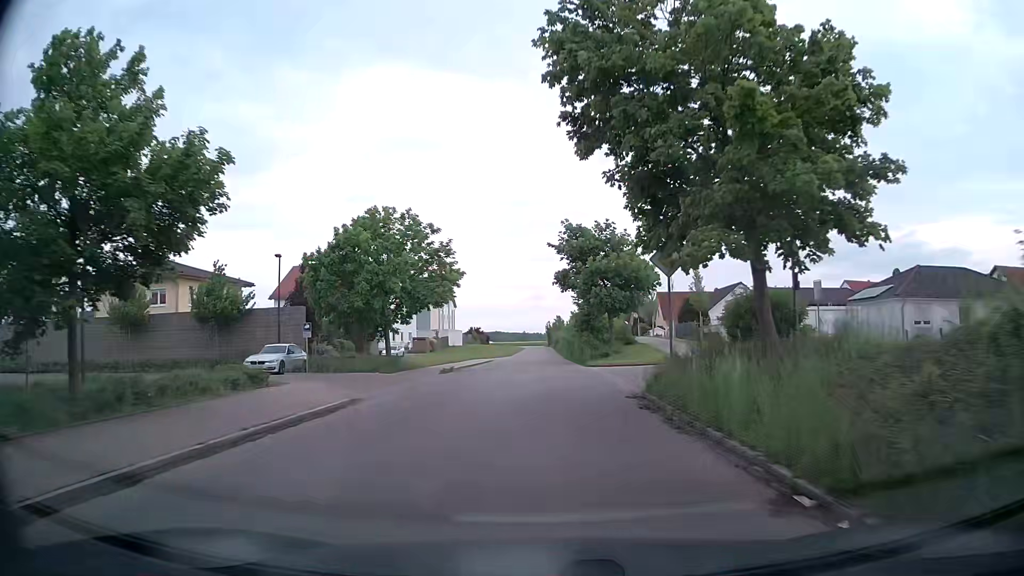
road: residential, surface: asphalt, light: Day
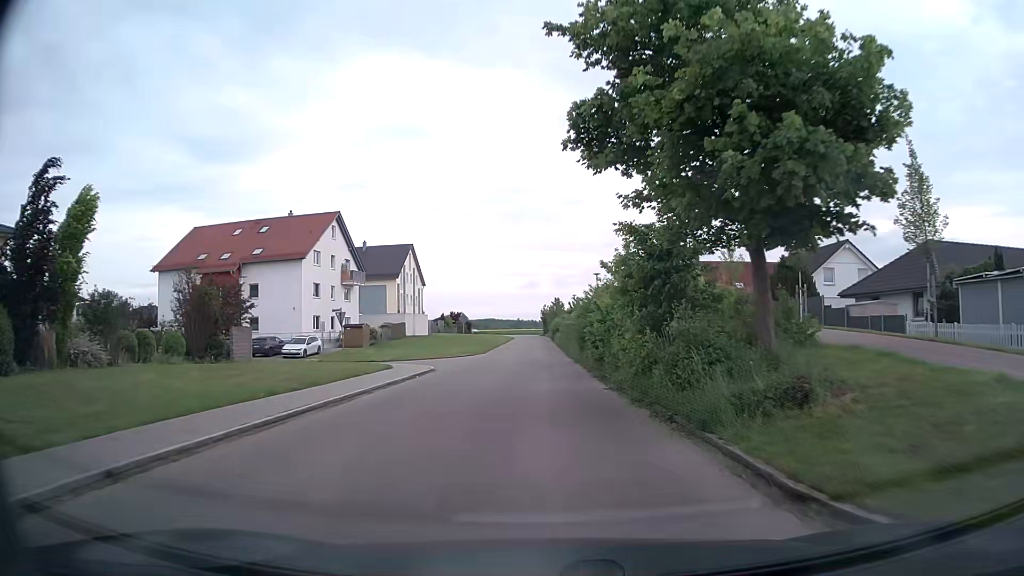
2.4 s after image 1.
(+0.3, +29.2) m; +1°
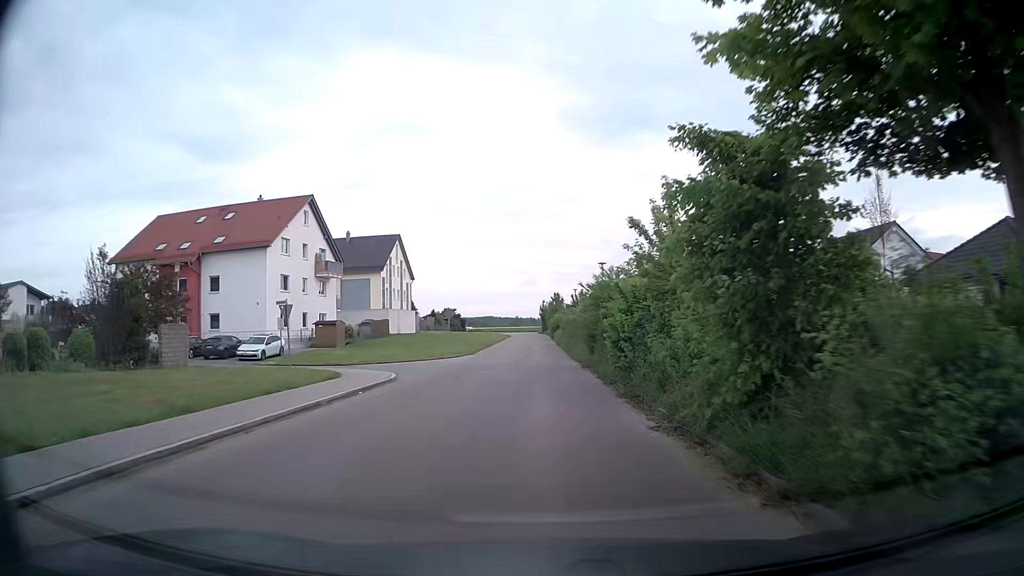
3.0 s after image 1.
(0.0, +7.4) m; 0°
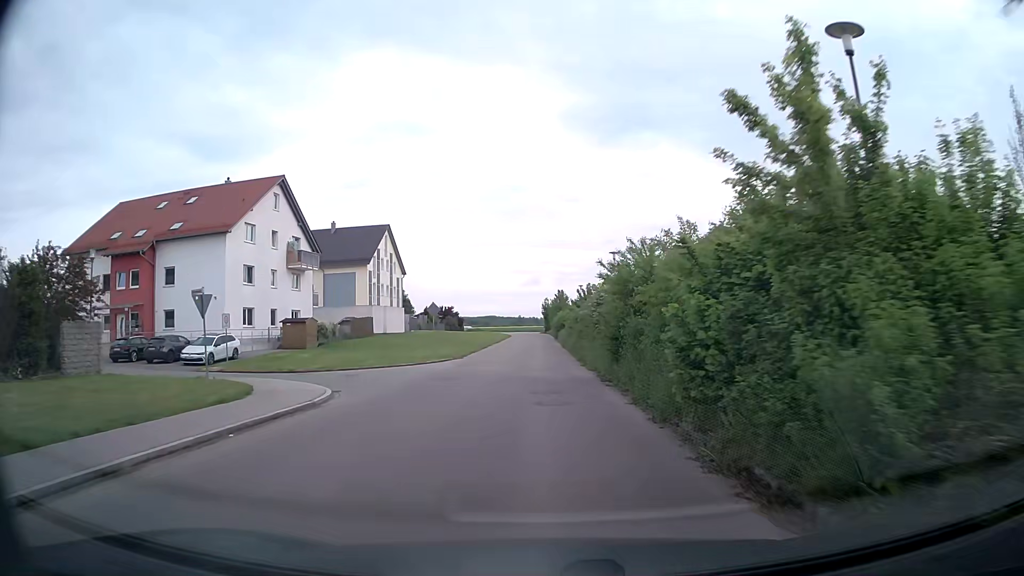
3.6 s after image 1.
(0.0, +7.5) m; 0°
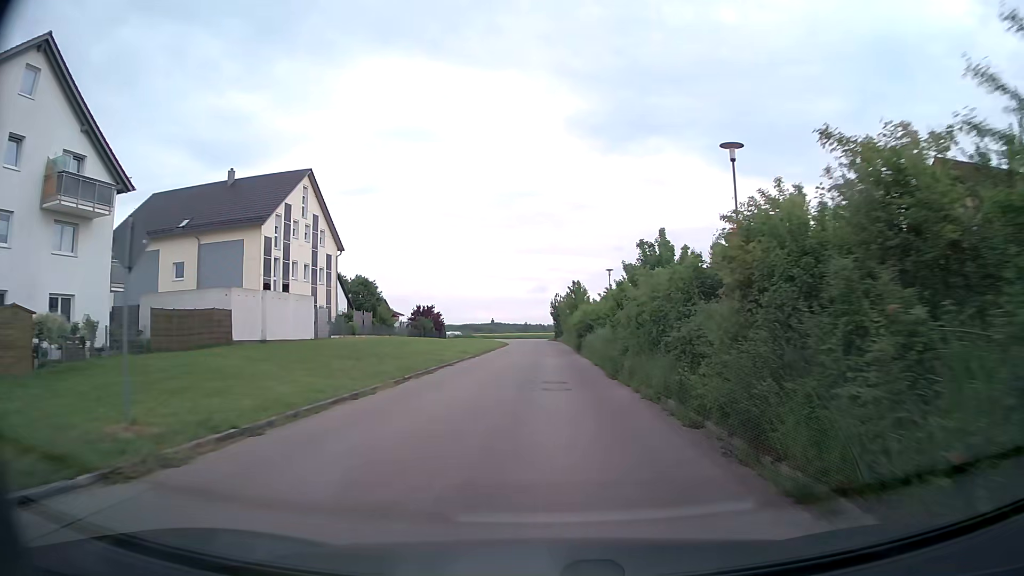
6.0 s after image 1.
(-0.3, +29.7) m; -1°
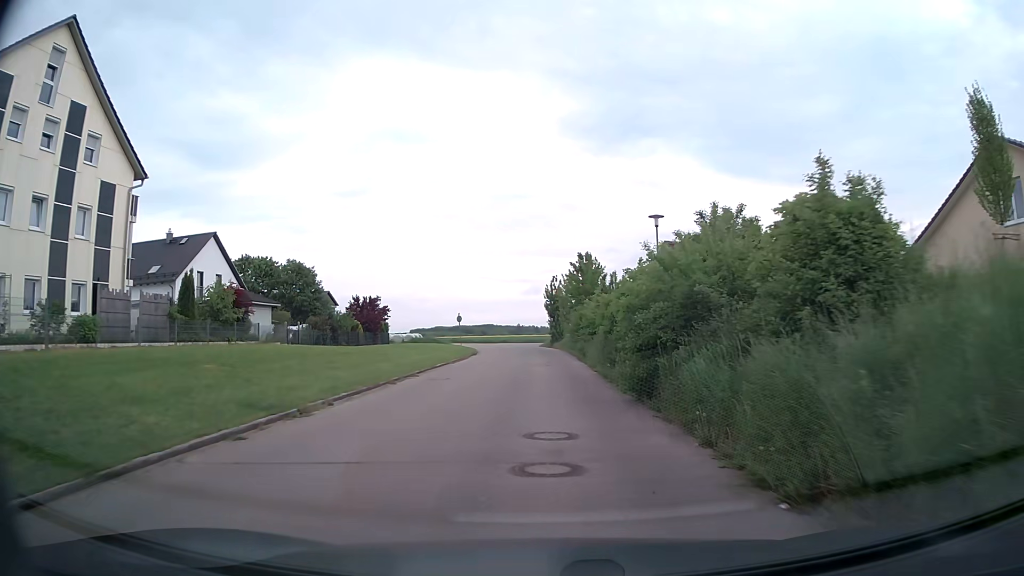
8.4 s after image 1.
(+0.3, +28.7) m; +1°
(0, +10) (0, +20) (0, +30) (0, +40) (-1, +50) (-2, +60) (-1, +70) (+2, +79) (+7, +88) (+16, +90) m
